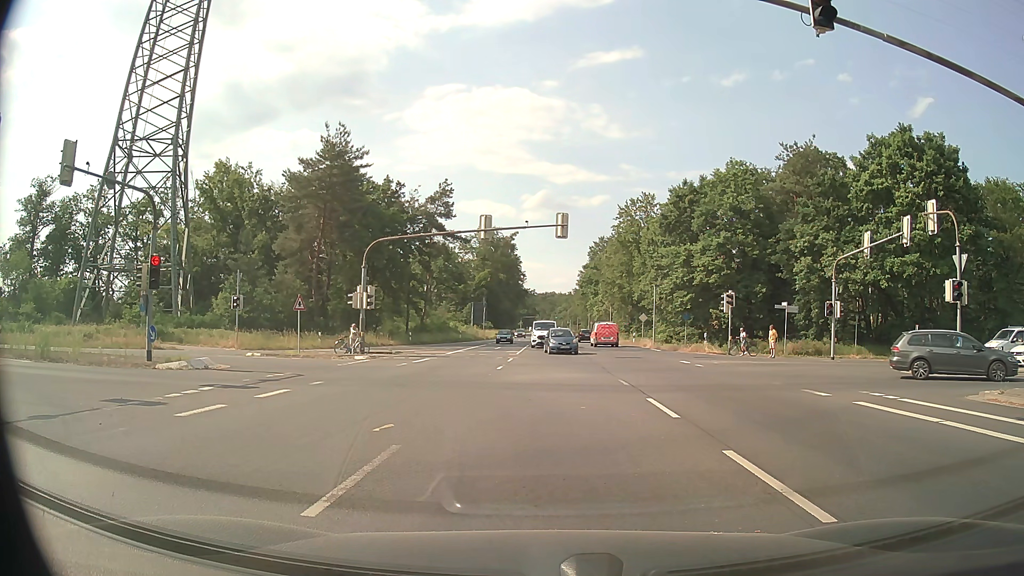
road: primary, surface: asphalt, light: Day
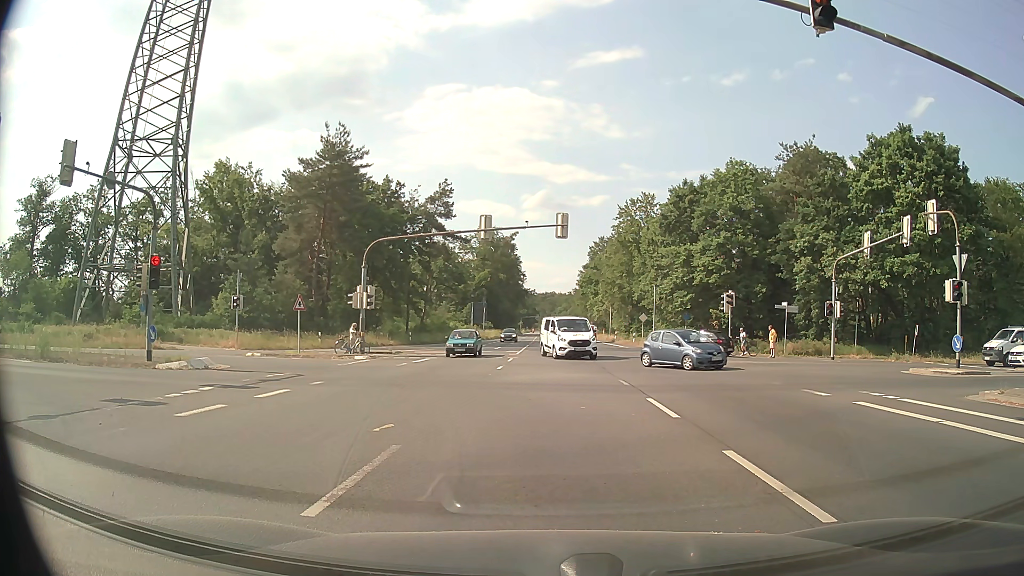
(0.0, 0.0) m; 0°
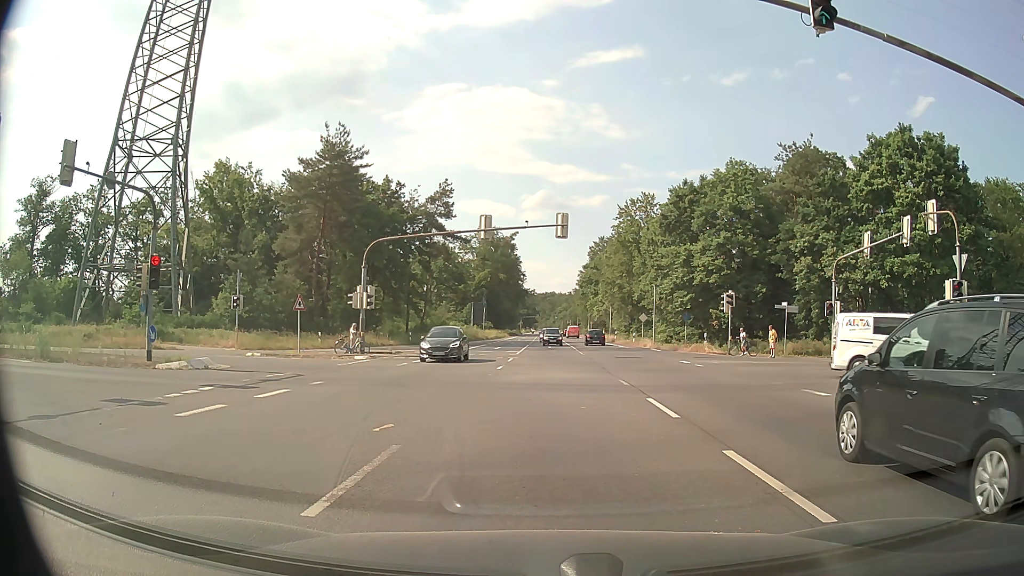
(0.0, 0.0) m; 0°
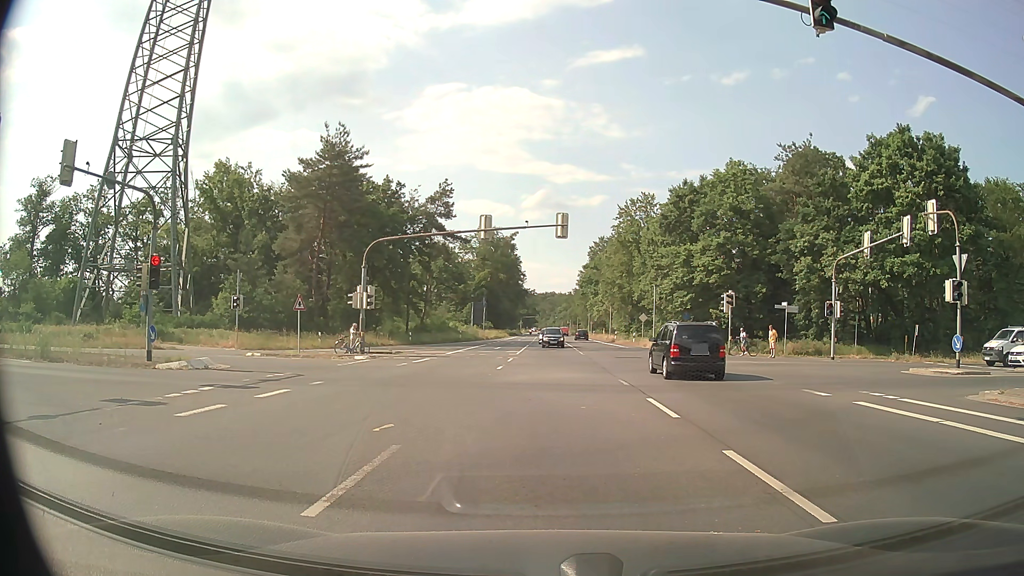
(0.0, 0.0) m; 0°
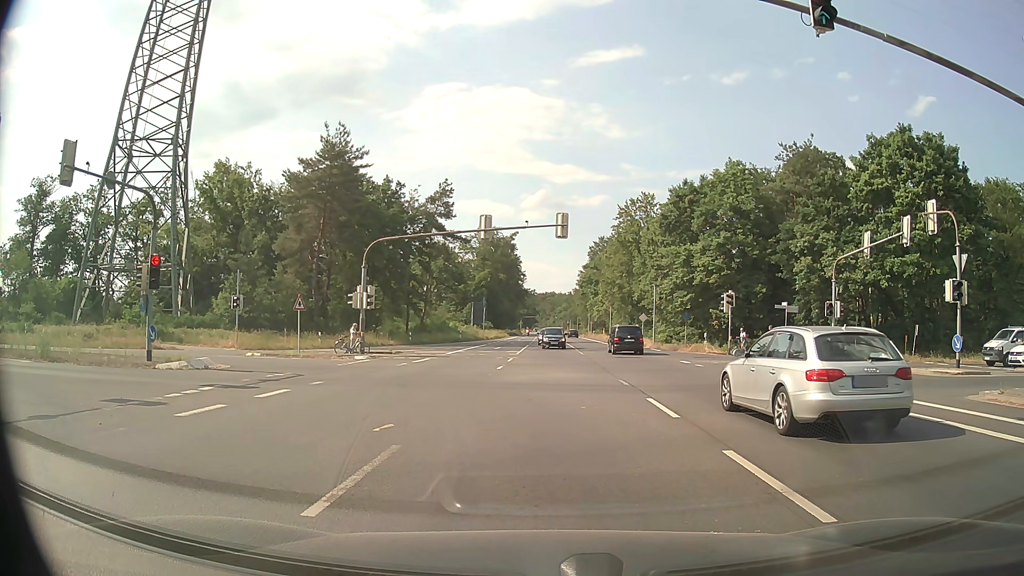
(0.0, 0.0) m; 0°
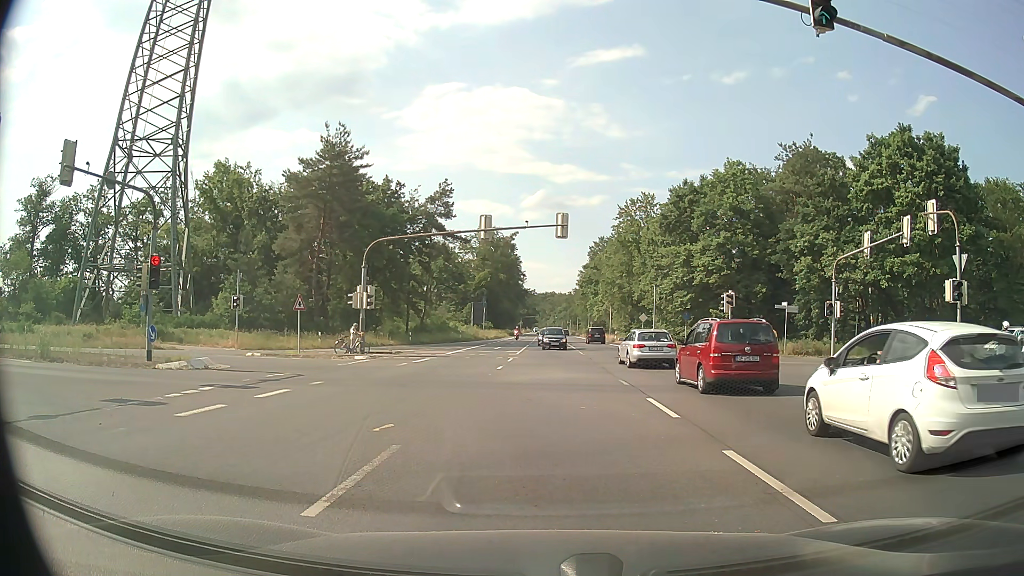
(0.0, 0.0) m; 0°
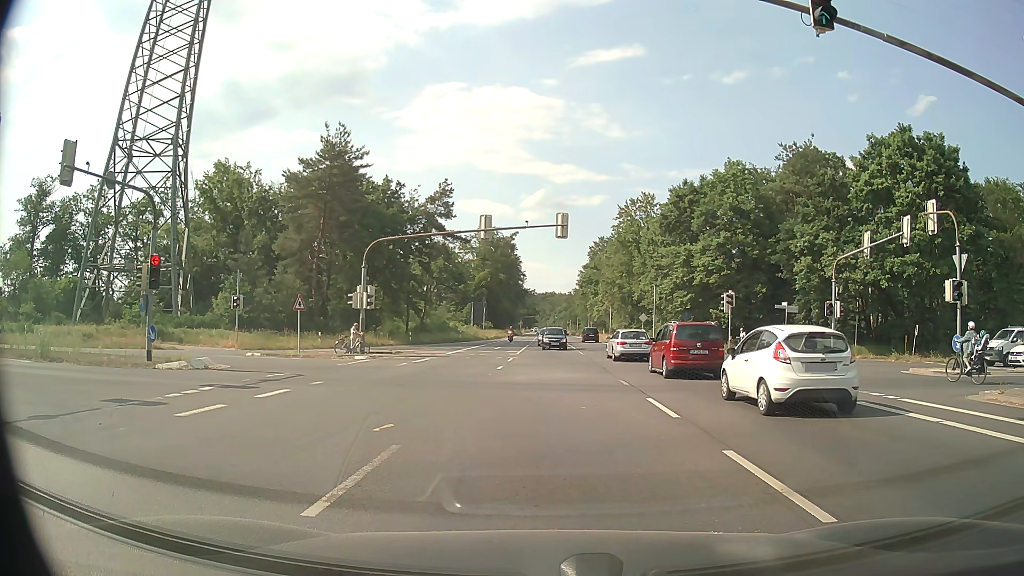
(0.0, 0.0) m; 0°
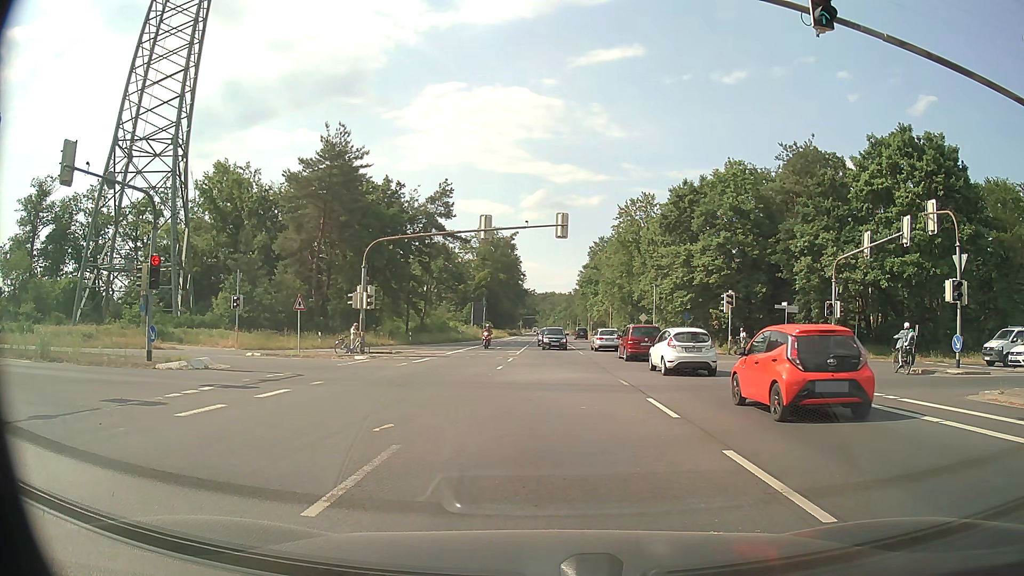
(0.0, 0.0) m; 0°
